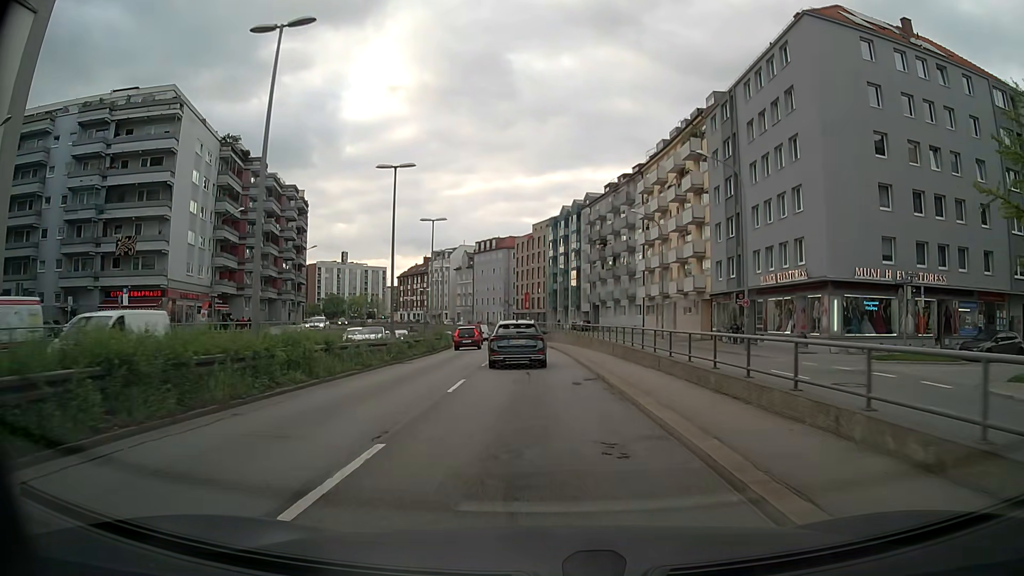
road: trunk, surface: asphalt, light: Day
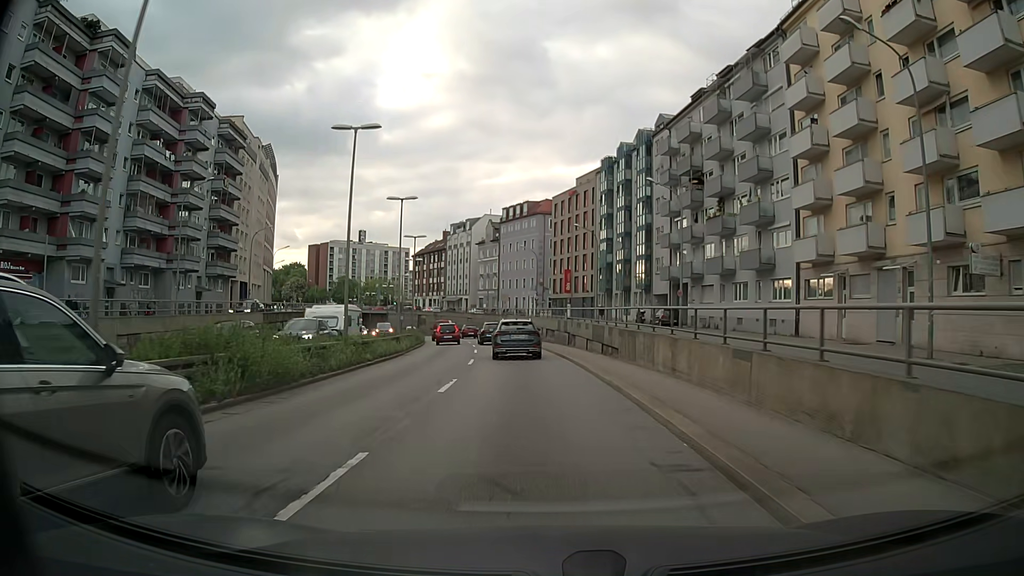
(-0.8, +37.1) m; -4°
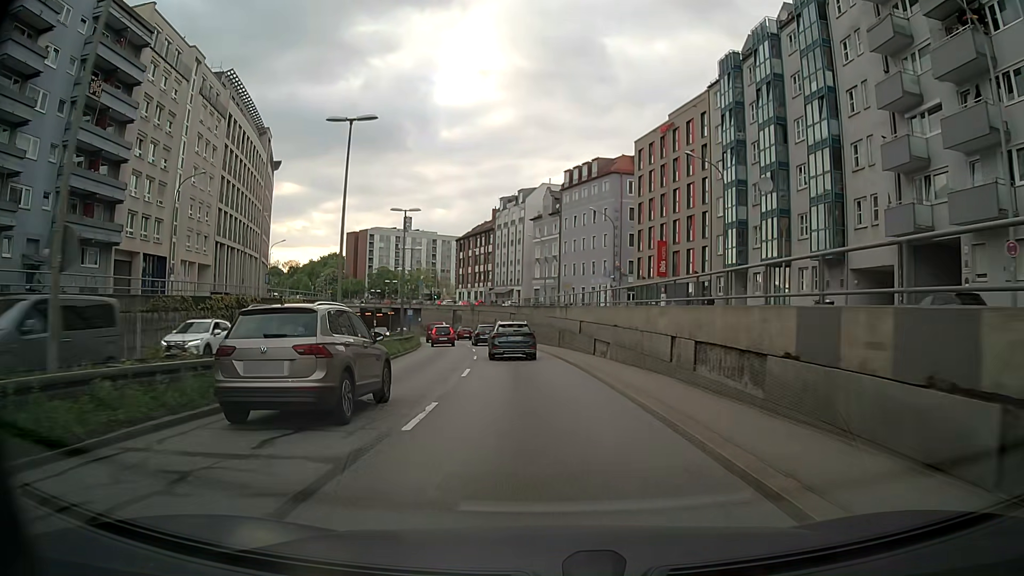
(-0.9, +31.7) m; -4°
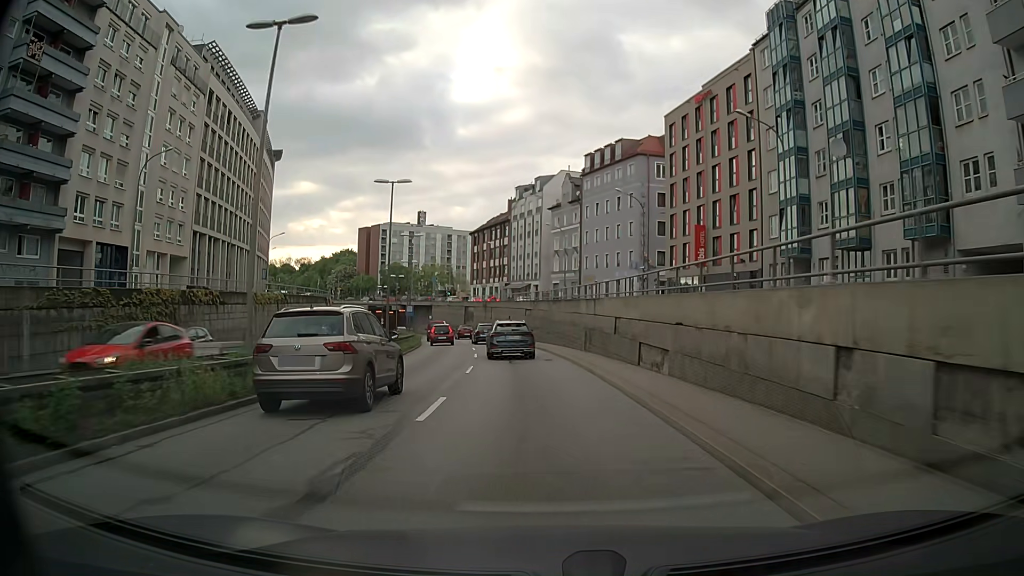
(0.0, +8.3) m; -1°
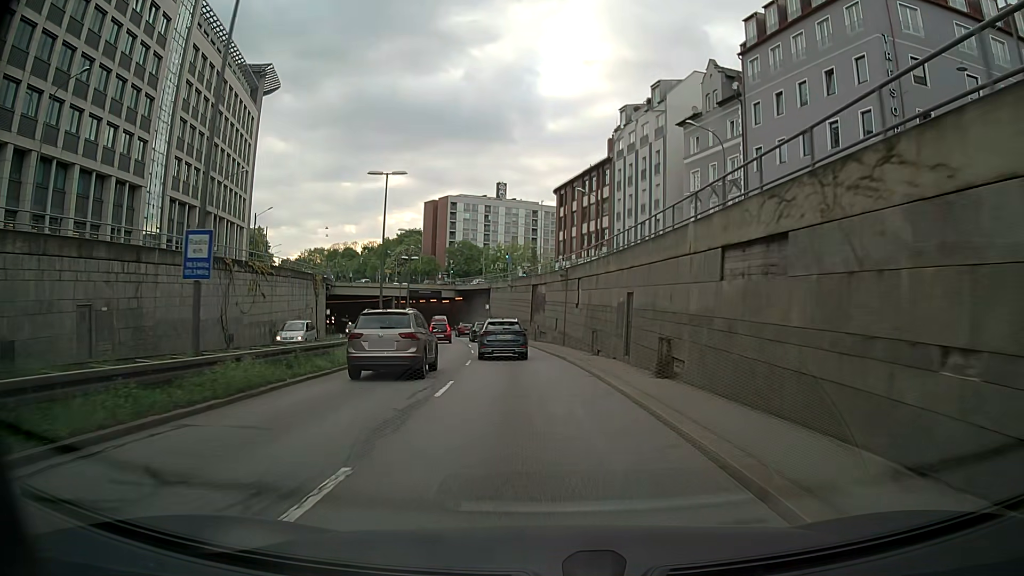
(-2.7, +42.5) m; -7°
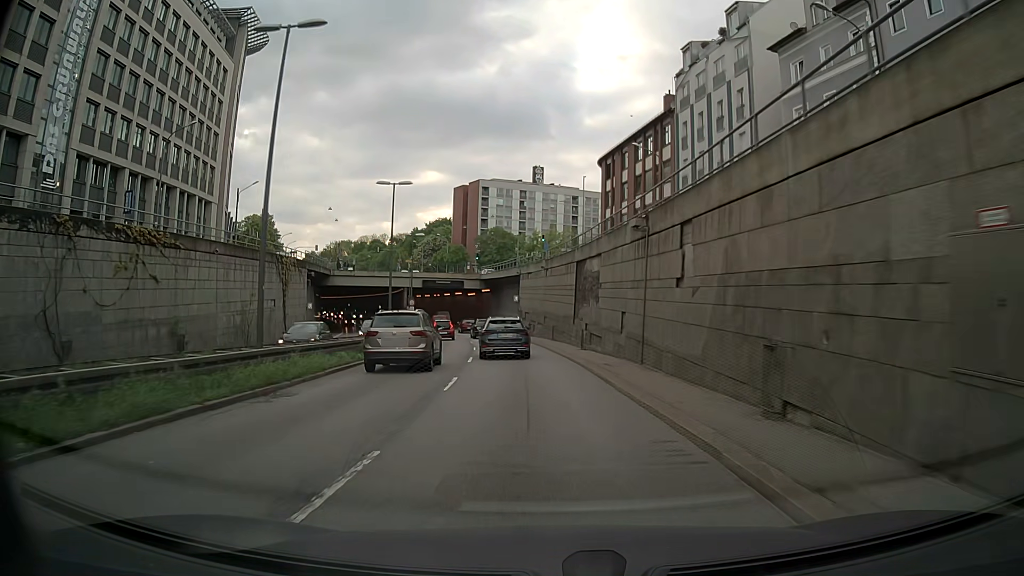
(-0.7, +17.2) m; -4°
(0, +10) (0, +20) (-1, +30) (-2, +40) (-3, +50) (-5, +60) (-7, +70) (-9, +79) (-11, +89) (-13, +99) m
